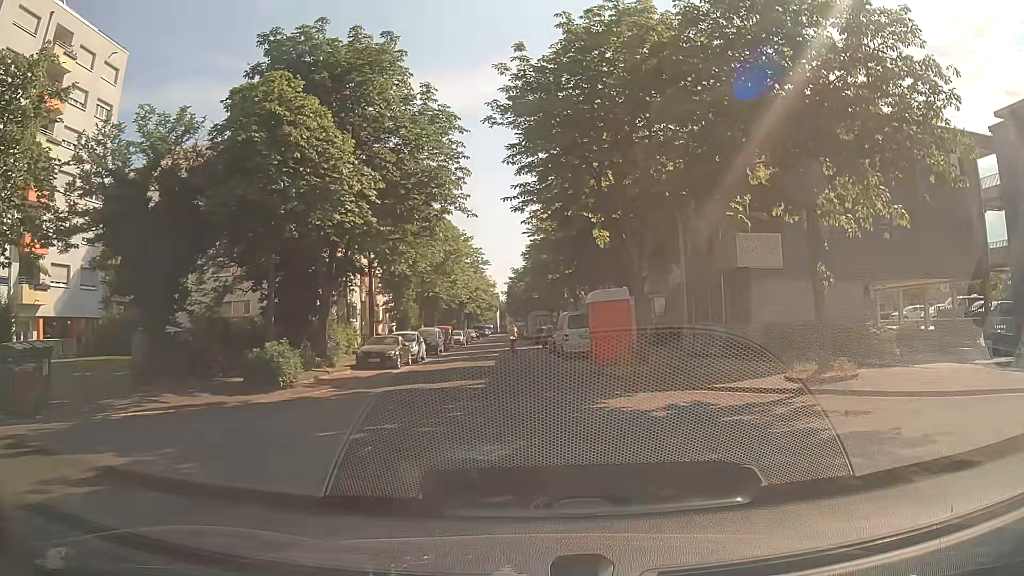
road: residential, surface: asphalt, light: Day
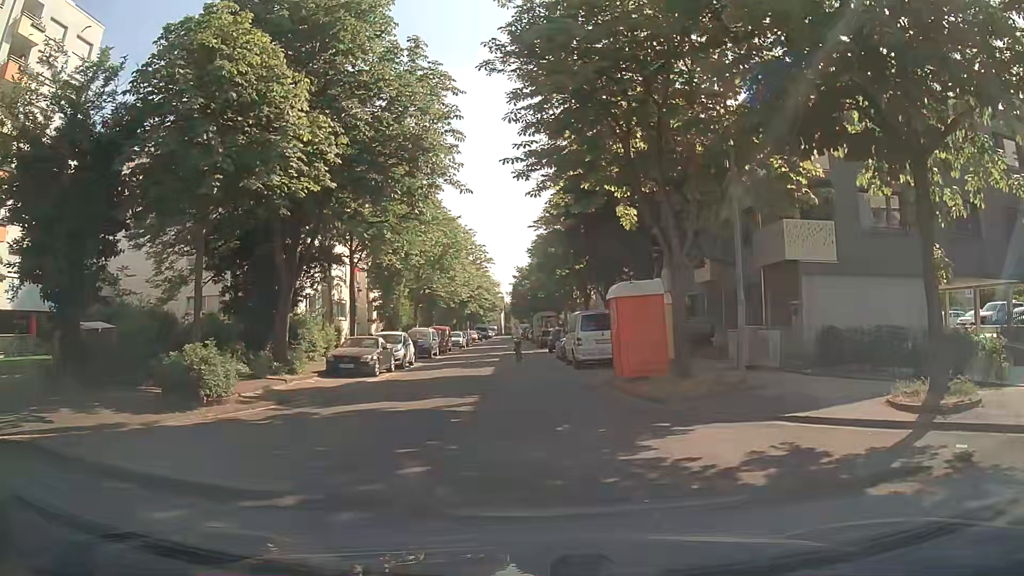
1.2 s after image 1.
(0.0, +4.6) m; 0°
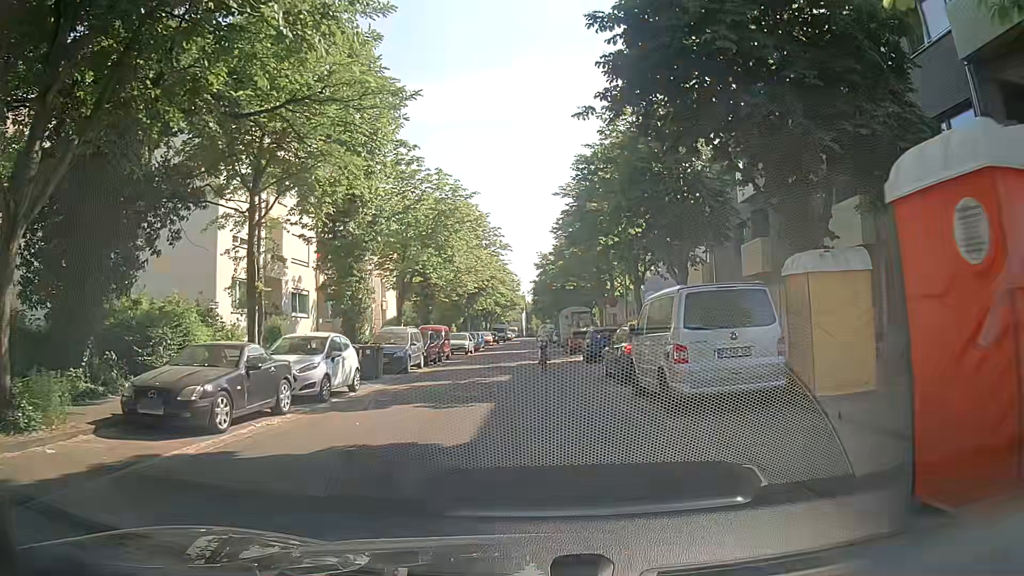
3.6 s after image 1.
(-0.4, +13.1) m; -2°
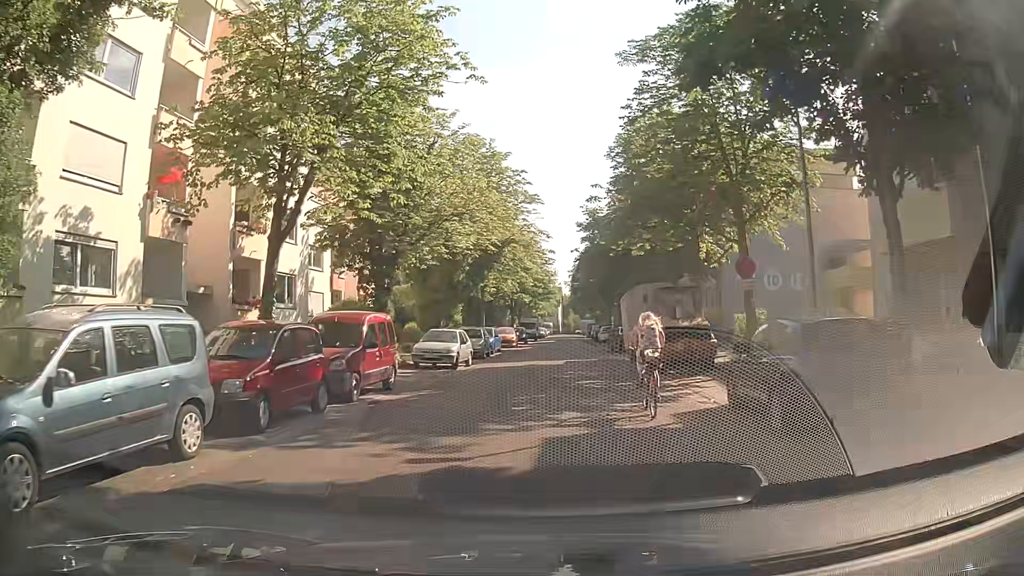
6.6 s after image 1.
(-0.3, +20.3) m; -4°
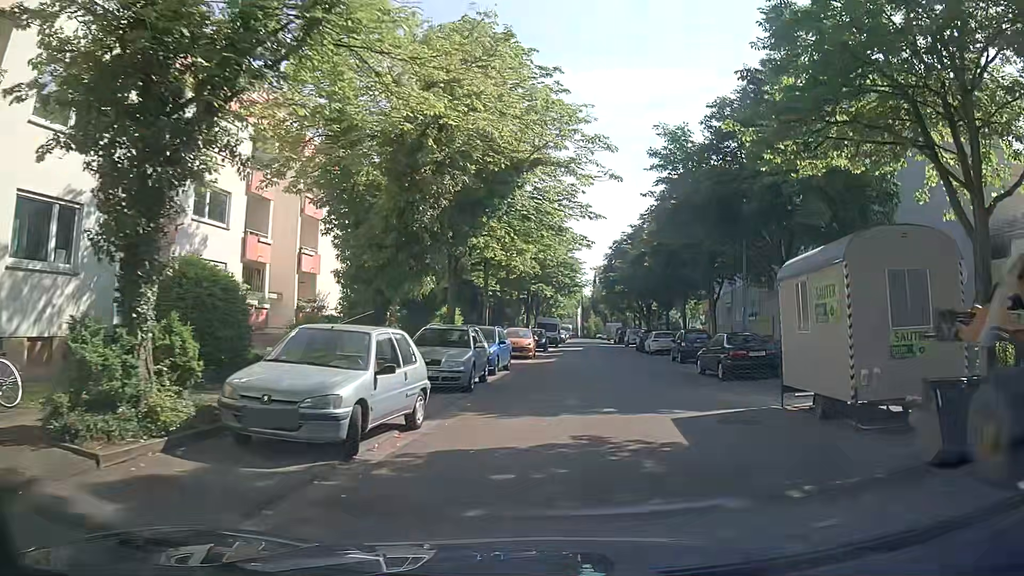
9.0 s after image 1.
(-0.4, +16.4) m; 0°
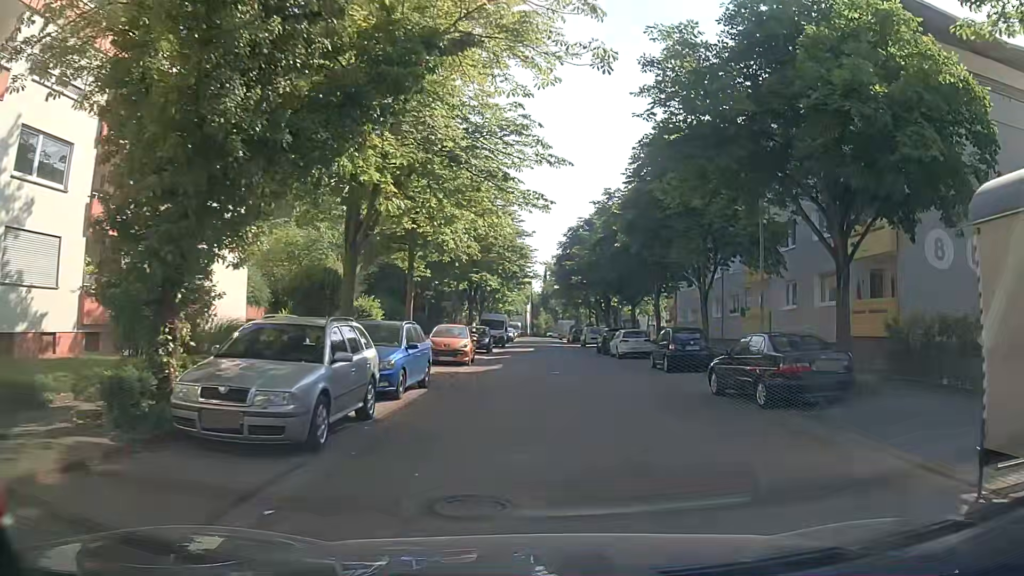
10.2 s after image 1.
(+0.2, +7.7) m; +3°
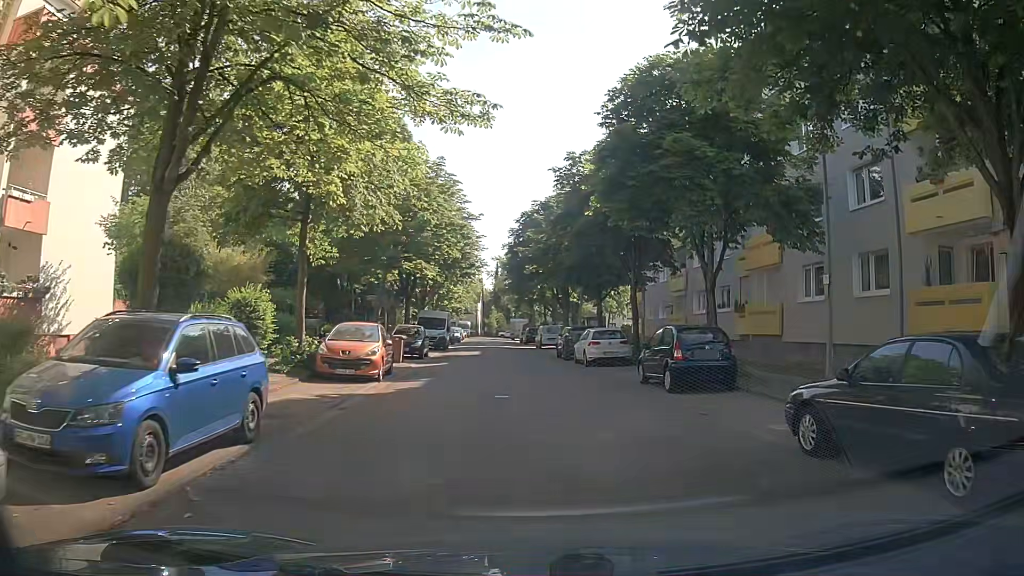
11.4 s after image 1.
(+0.3, +7.5) m; +5°
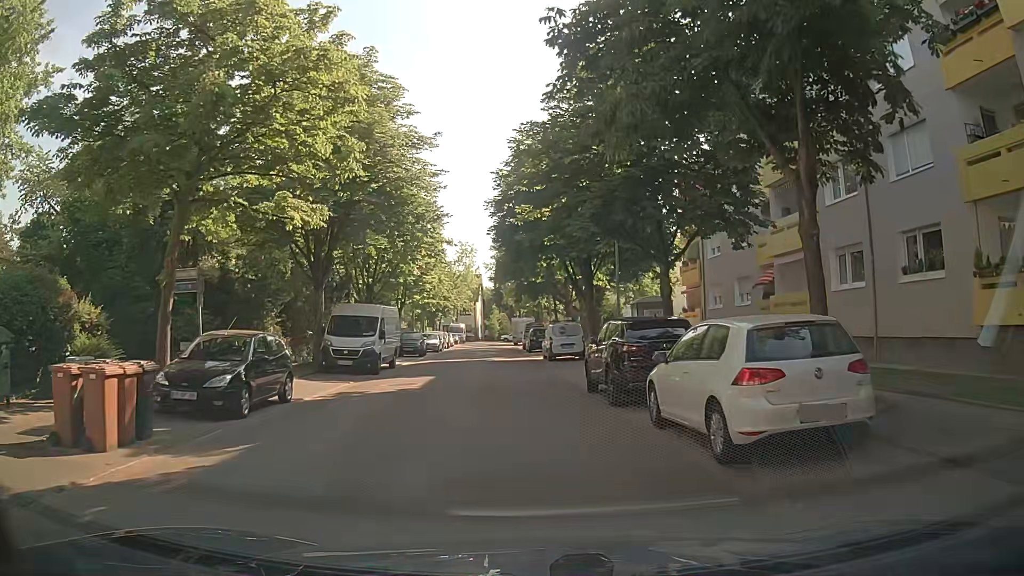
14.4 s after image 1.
(-0.2, +19.1) m; -2°
